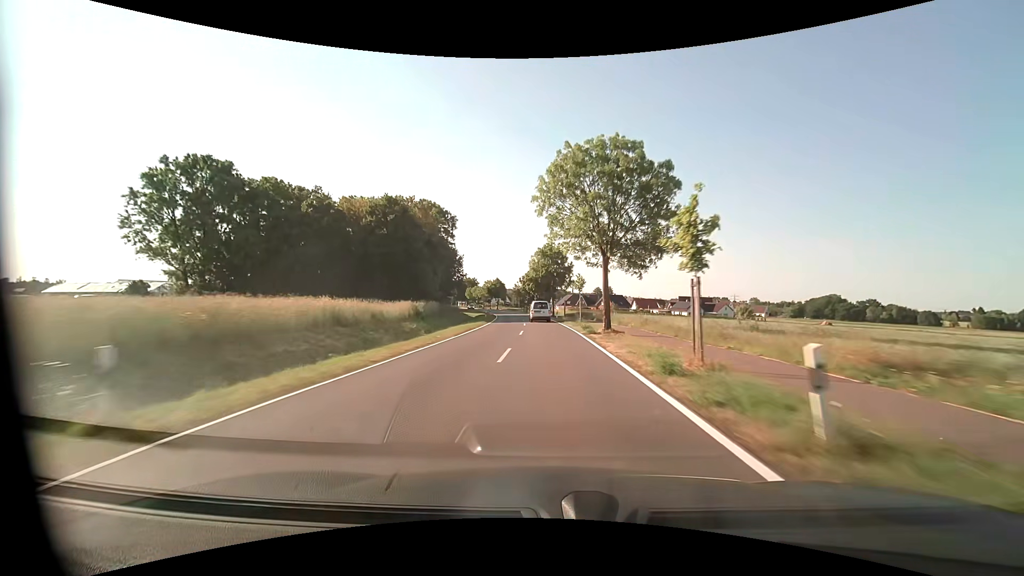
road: tertiary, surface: asphalt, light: Day
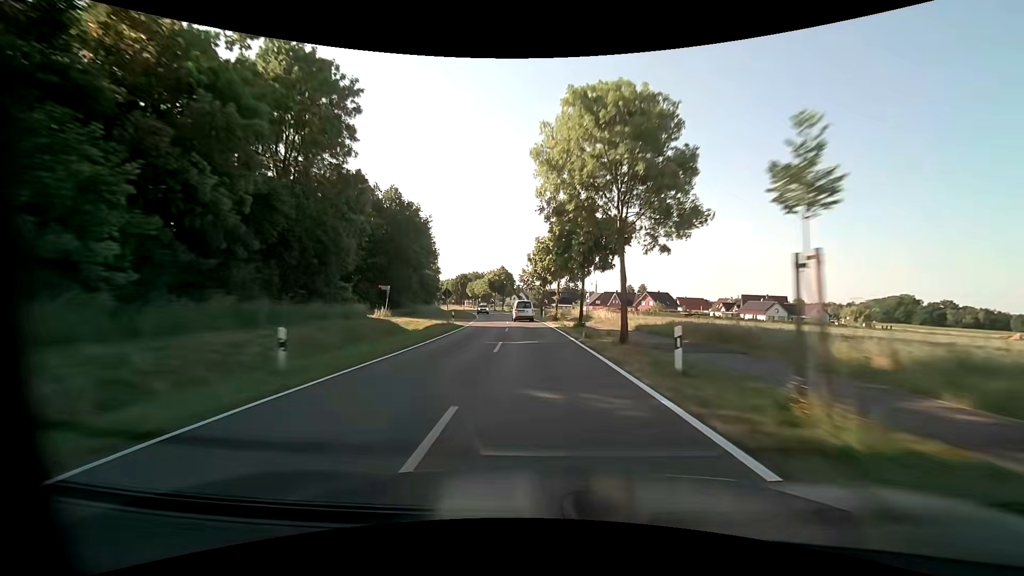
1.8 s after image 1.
(-0.7, +45.3) m; -2°
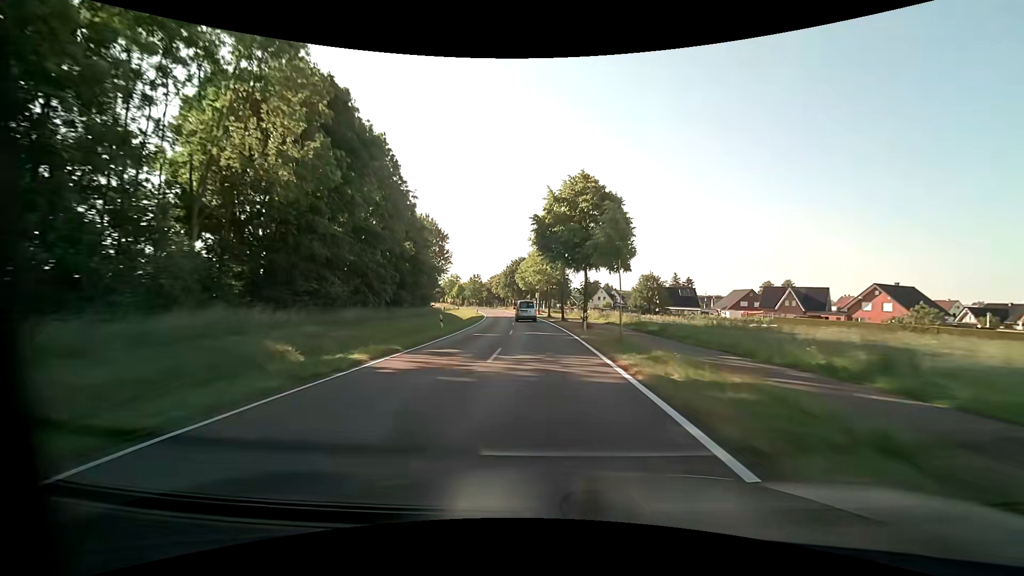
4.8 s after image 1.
(-5.9, +74.7) m; -10°
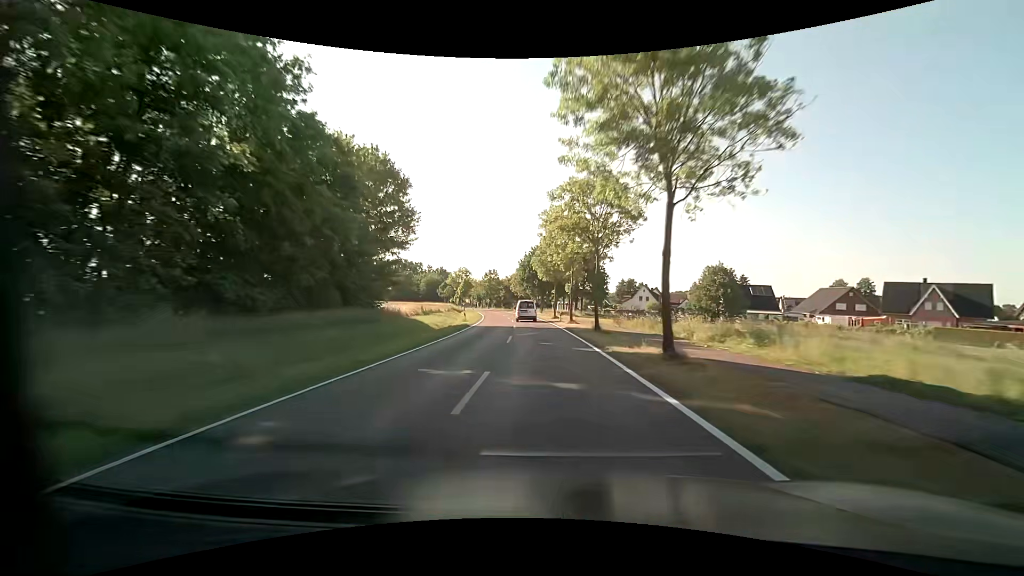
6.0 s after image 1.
(-0.9, +29.9) m; -3°
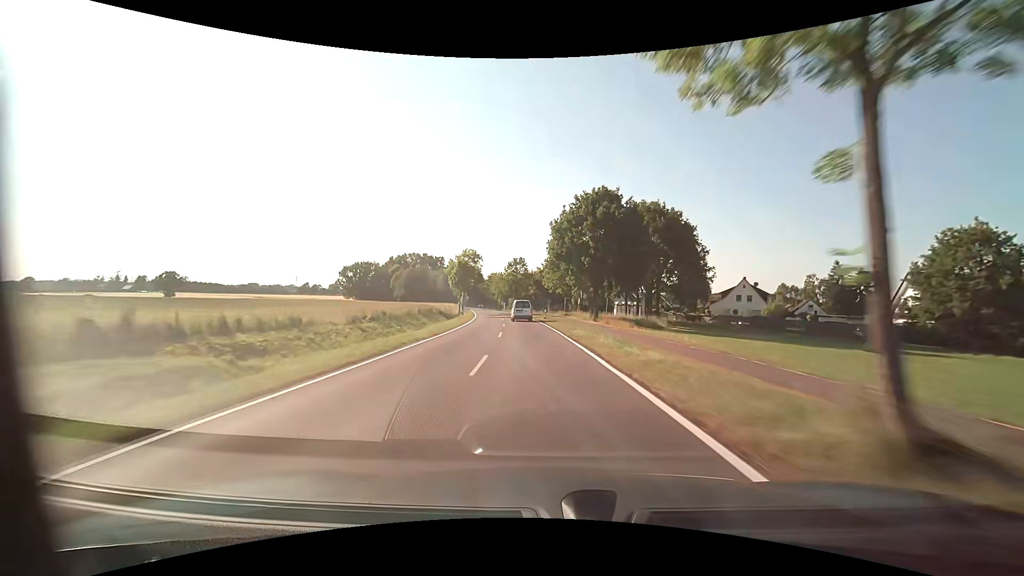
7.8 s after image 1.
(-1.4, +44.7) m; -4°
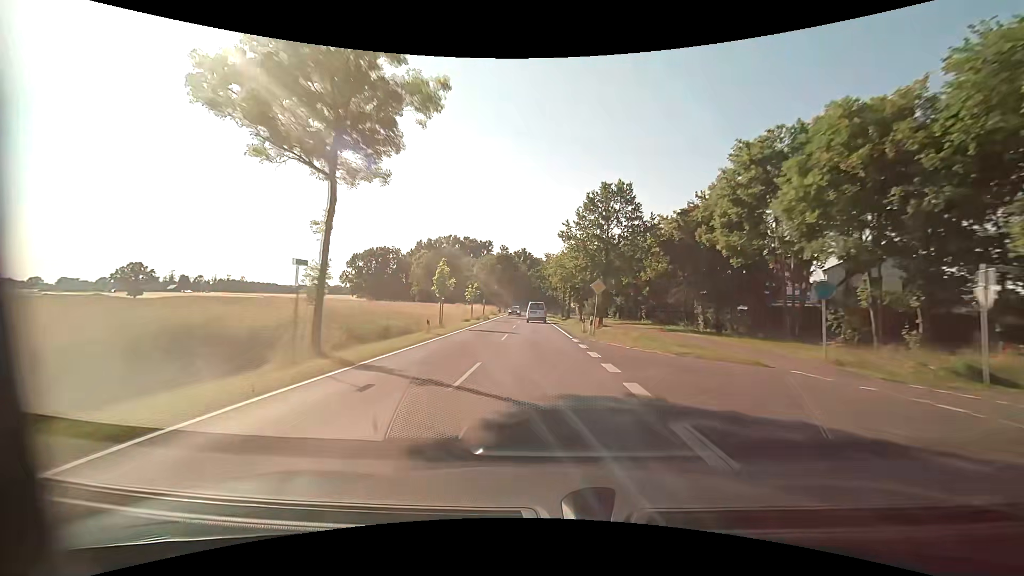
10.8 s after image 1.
(-5.8, +73.9) m; -8°
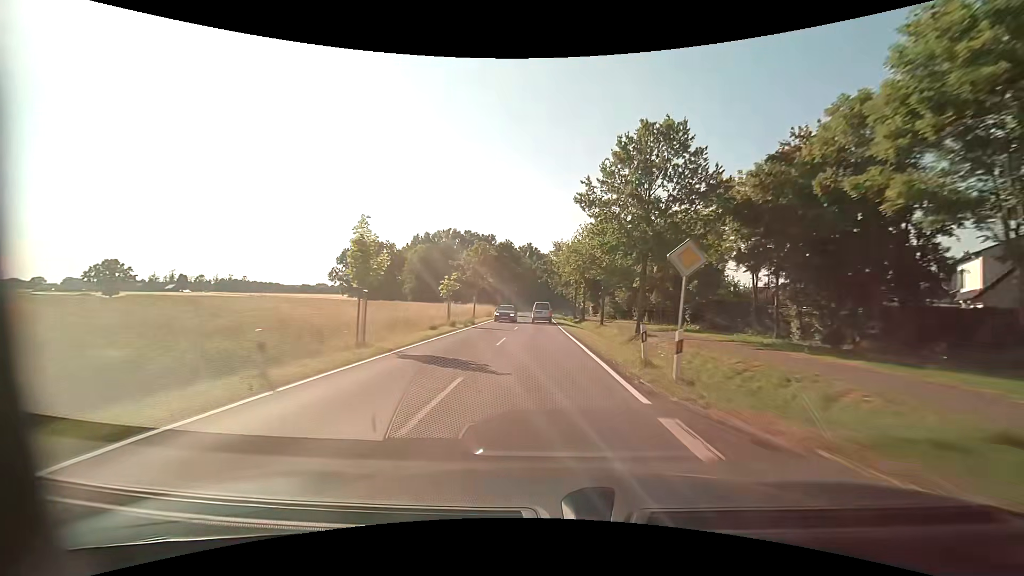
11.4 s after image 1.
(-0.1, +14.8) m; -1°
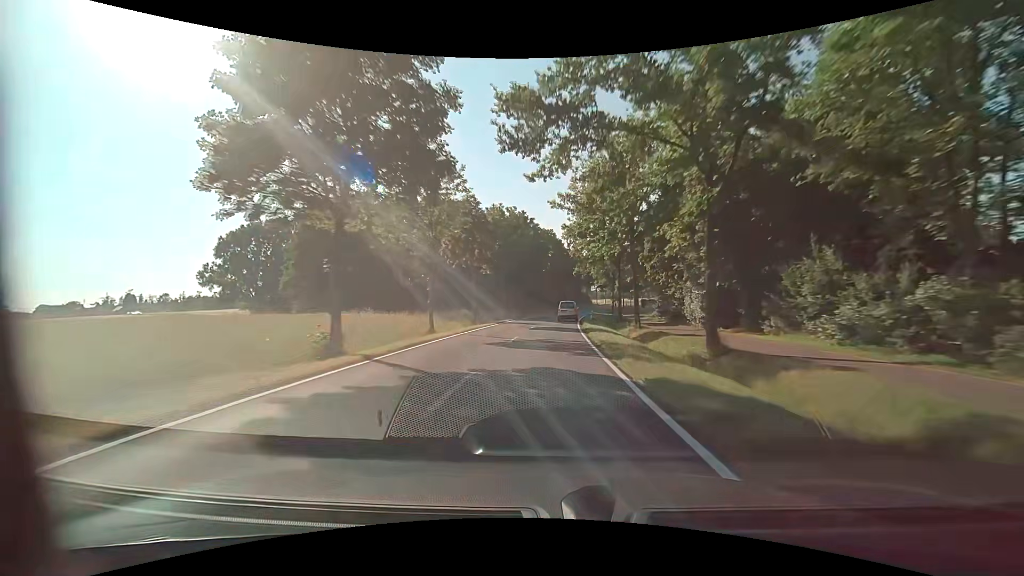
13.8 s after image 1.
(-0.5, +59.5) m; -1°
(0, +10) (0, +20) (+1, +30) (+1, +40) (+2, +50) (+3, +60) (+4, +70) (+5, +80) (+7, +90) (+9, +99) m
